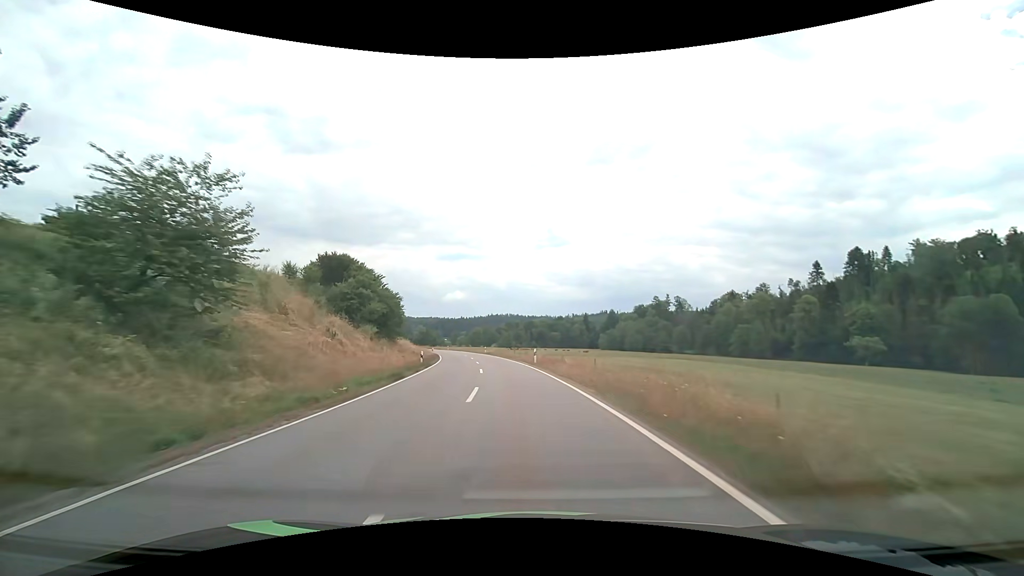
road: tertiary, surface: asphalt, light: Day
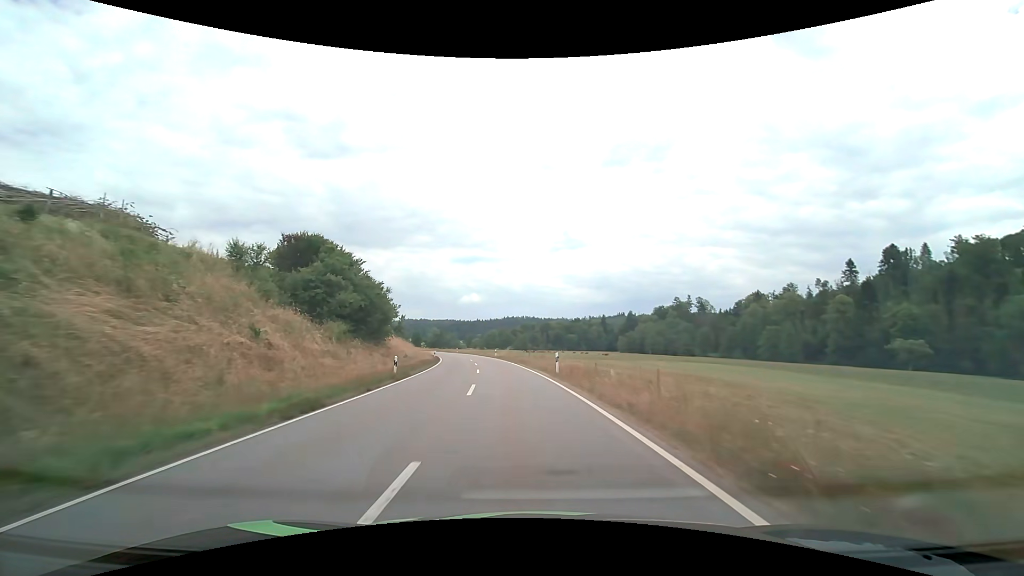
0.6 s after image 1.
(-0.2, +10.3) m; -2°
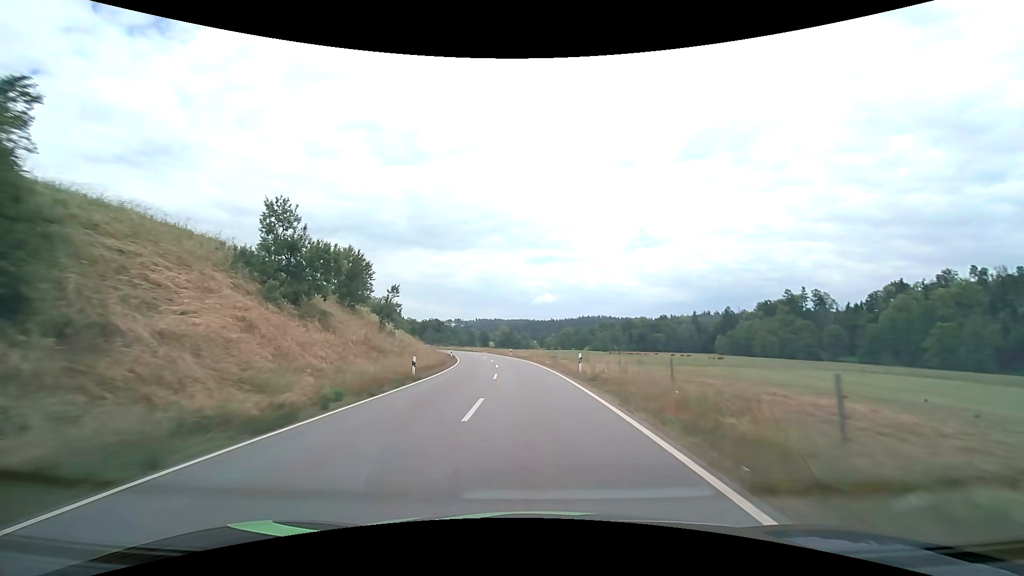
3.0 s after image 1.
(-3.2, +41.4) m; -9°
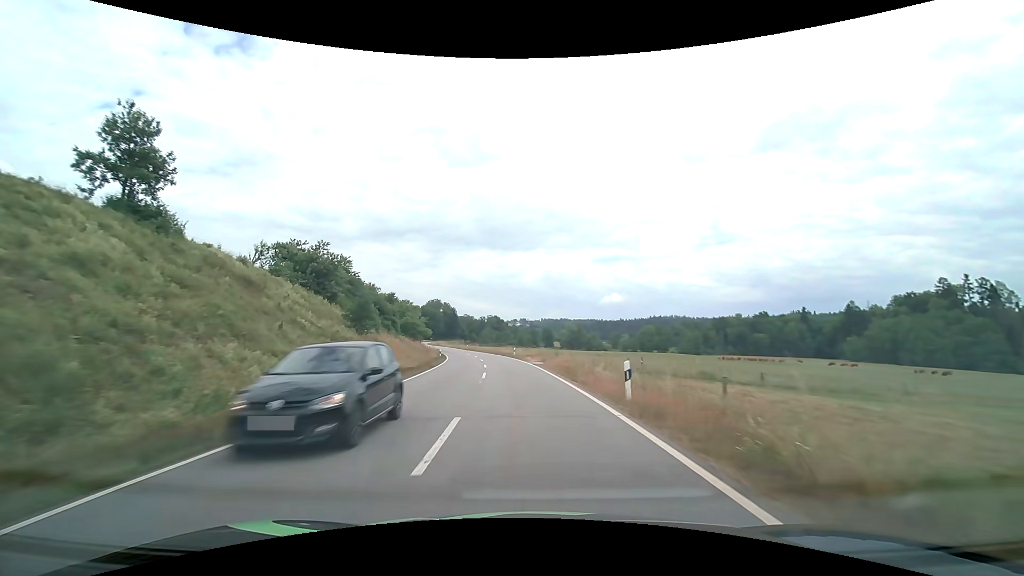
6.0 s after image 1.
(-3.1, +52.3) m; -7°
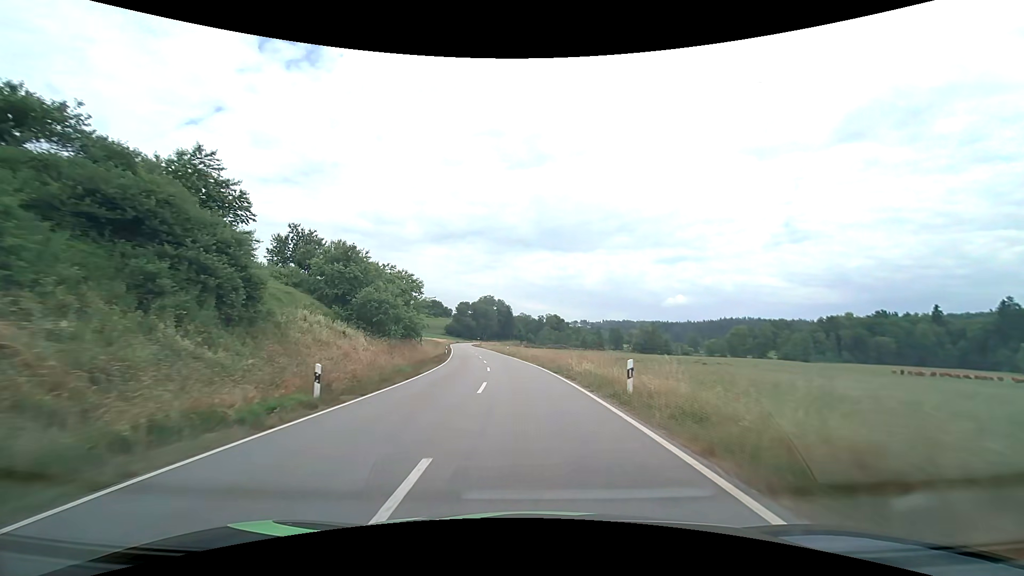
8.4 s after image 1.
(-2.6, +40.0) m; -7°
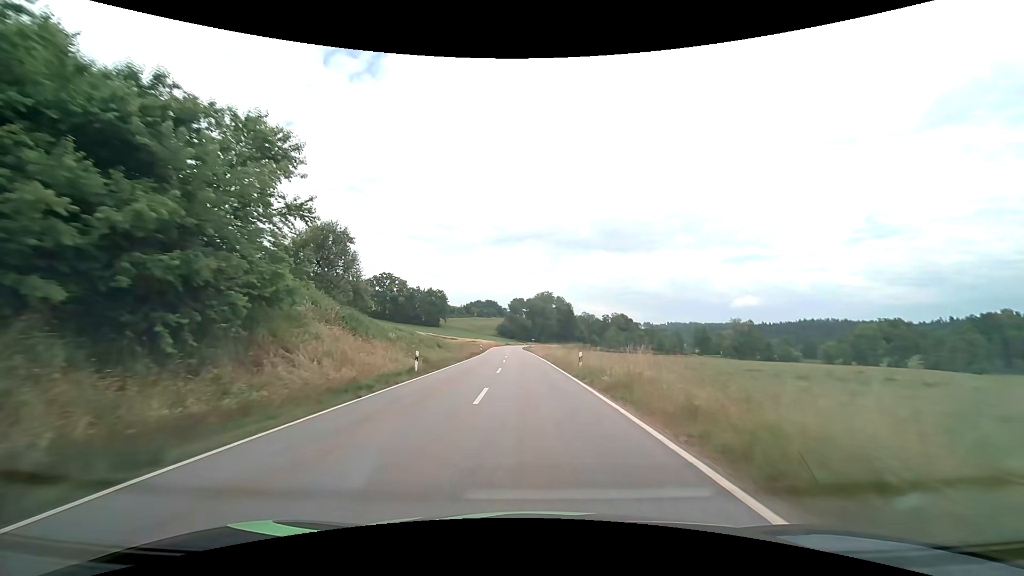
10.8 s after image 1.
(-2.4, +39.2) m; -7°
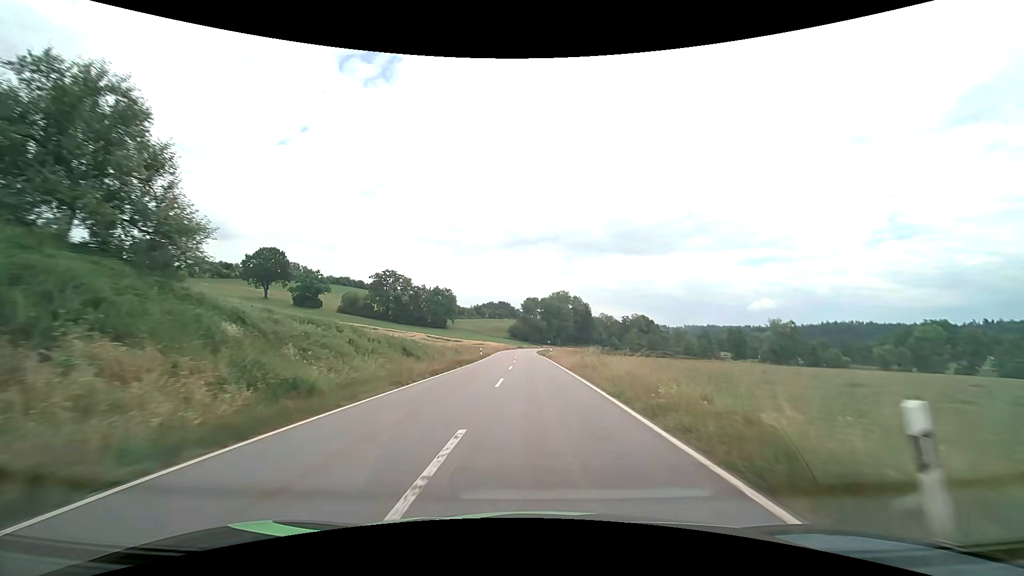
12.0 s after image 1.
(-0.4, +19.5) m; -2°
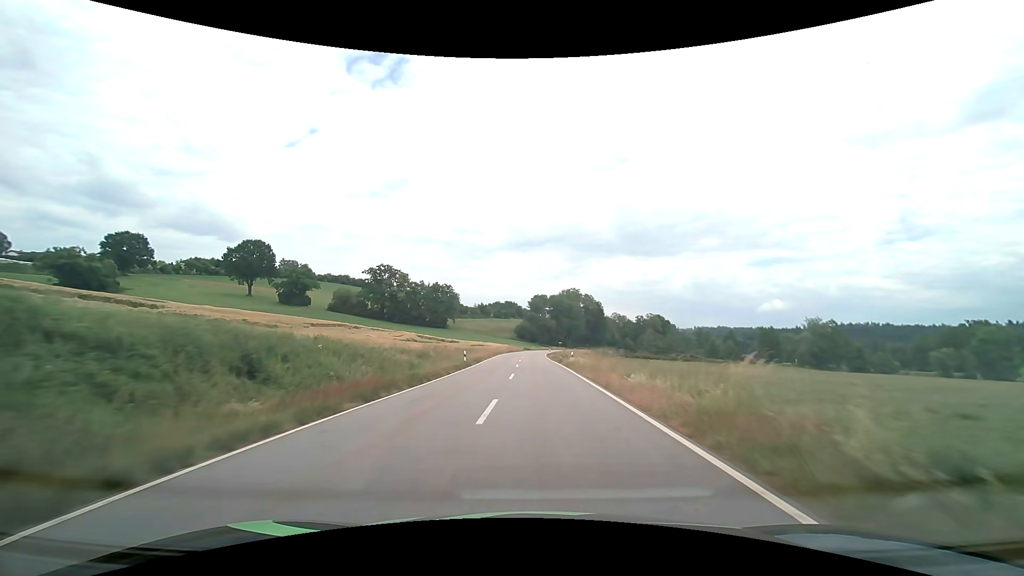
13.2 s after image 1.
(-0.2, +19.5) m; -1°
(0, +10) (0, +20) (0, +30) (0, +40) (0, +50) (0, +60) (0, +70) (0, +80) (+1, +90) (+1, +100) m
